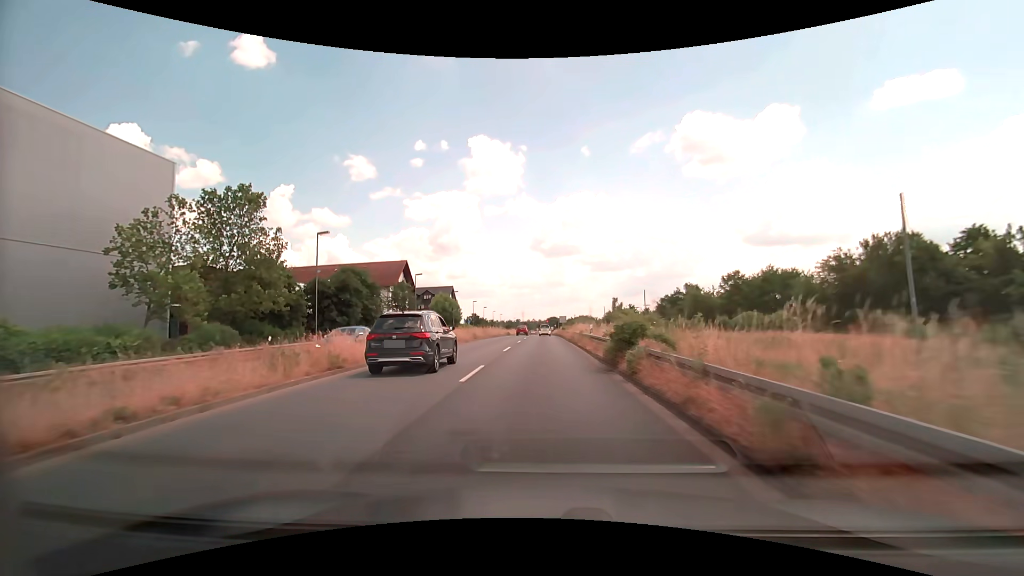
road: primary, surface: asphalt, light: Day
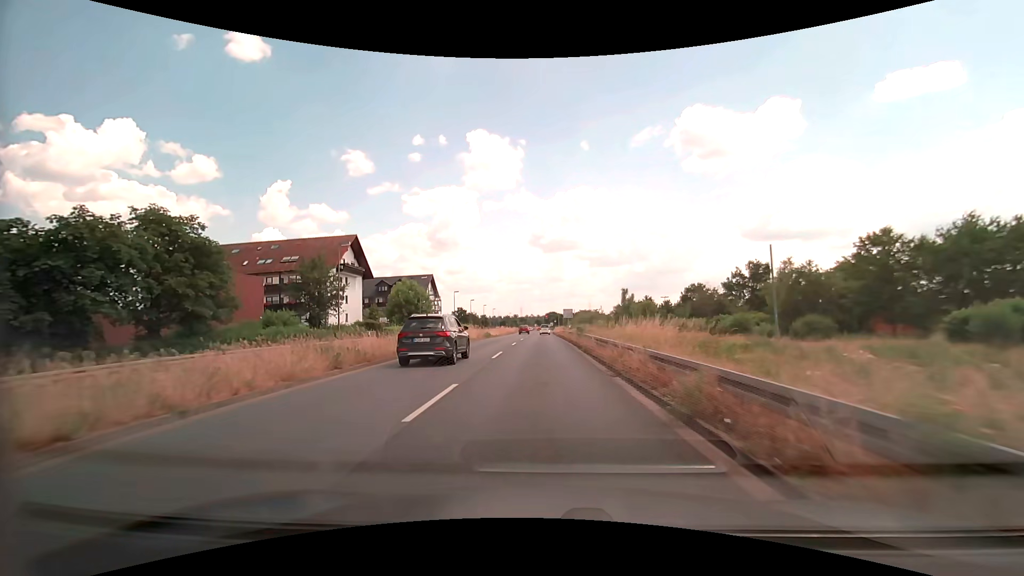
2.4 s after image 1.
(+0.1, +28.4) m; 0°
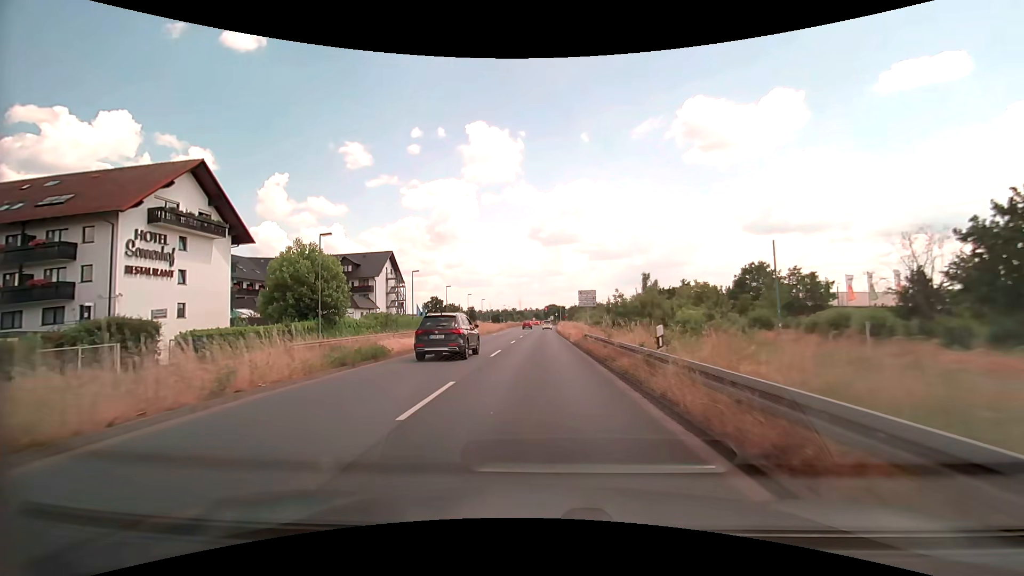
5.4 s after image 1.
(-0.1, +36.1) m; 0°
(0, +10) (0, +20) (0, +30) (0, +40) (0, +50) (0, +60) (0, +70) (0, +80) (+1, +90) (+1, +100) m
